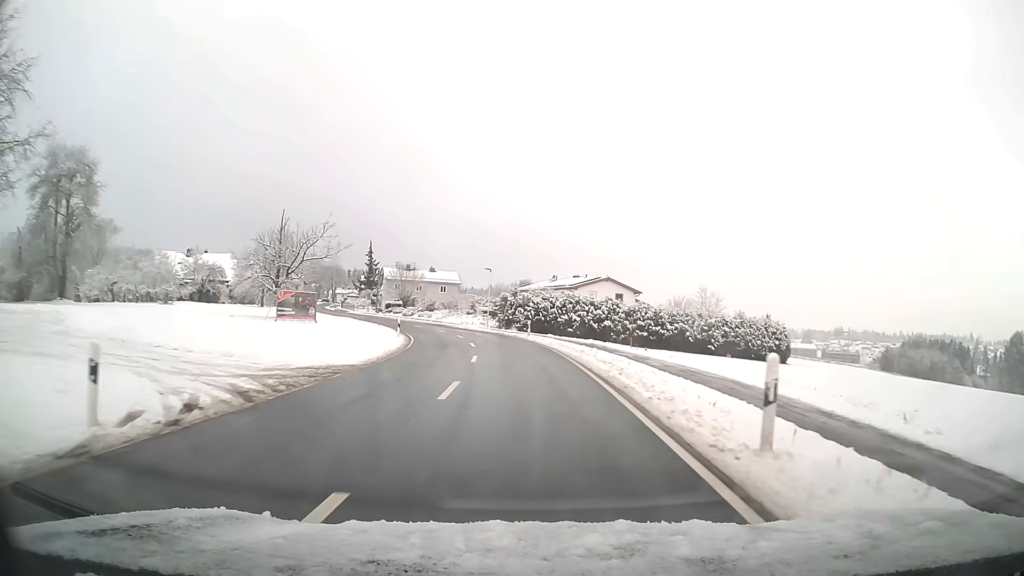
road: tertiary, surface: asphalt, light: Day
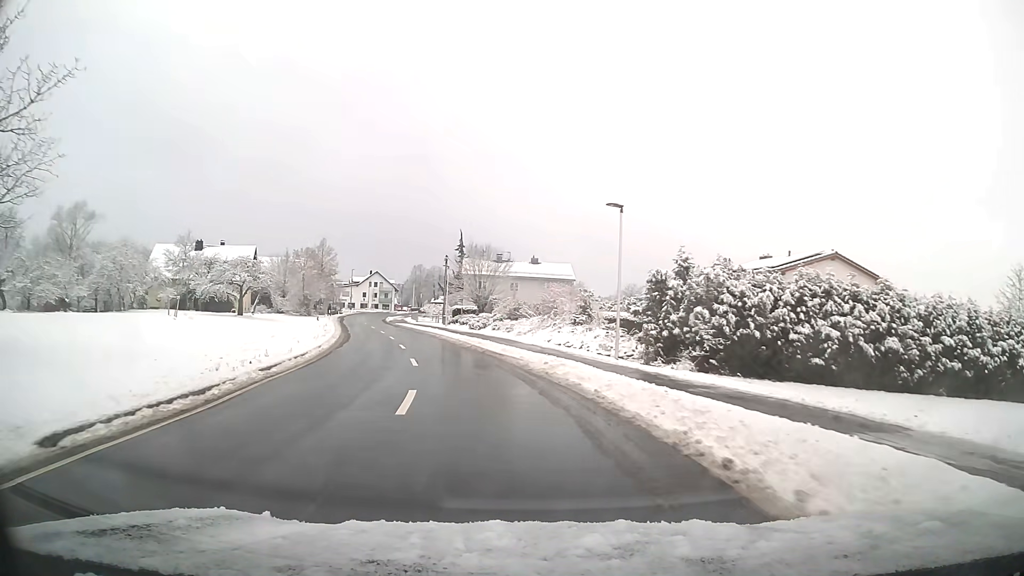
(-2.9, +38.0) m; -12°
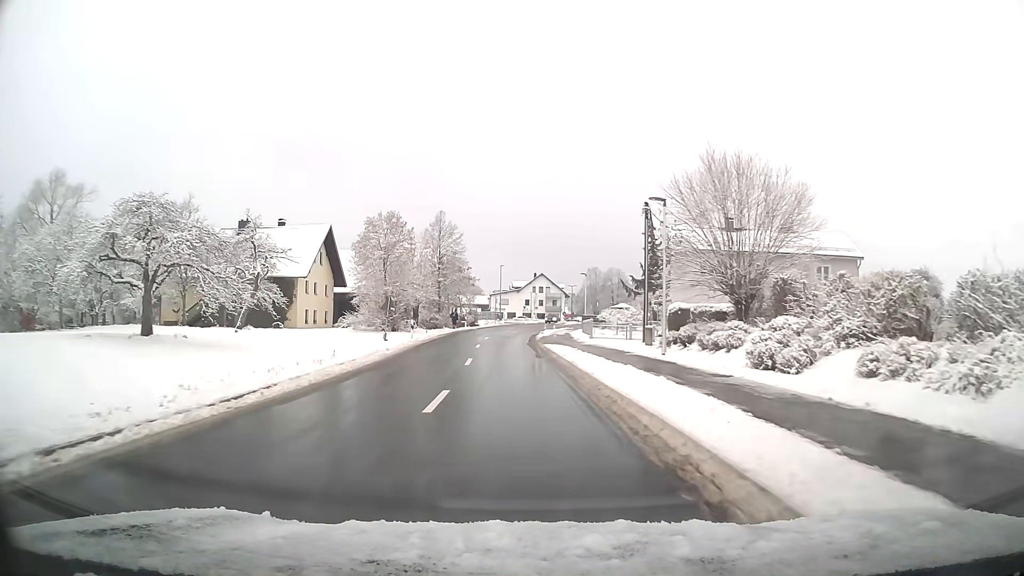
(-5.2, +35.7) m; -14°
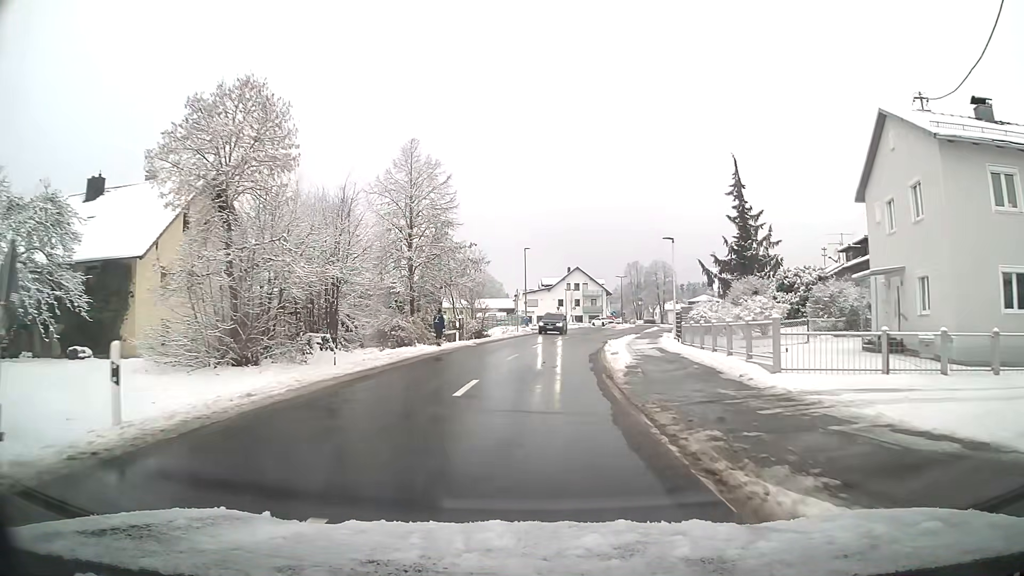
(-0.6, +28.5) m; -1°
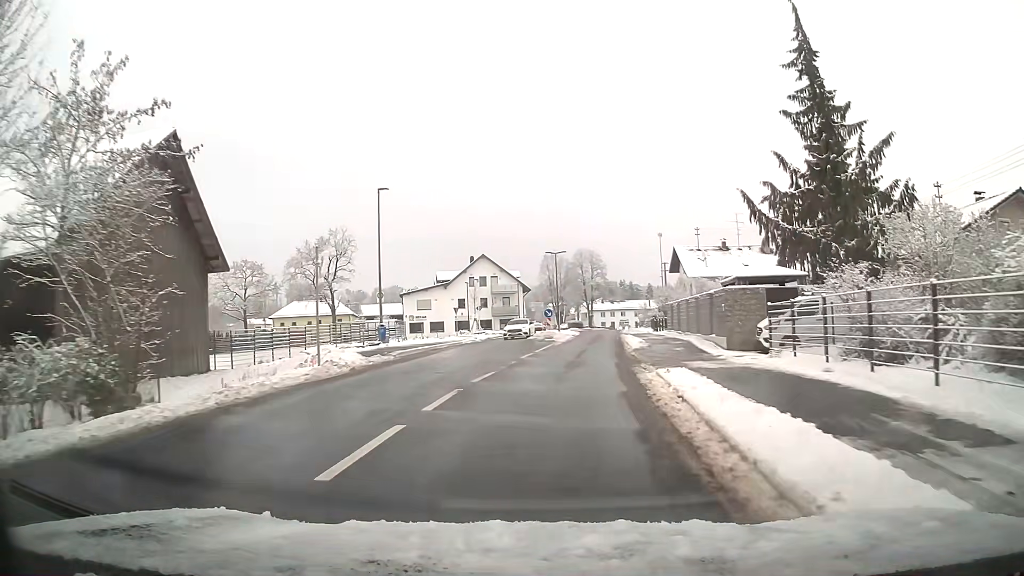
(+1.9, +34.0) m; +8°
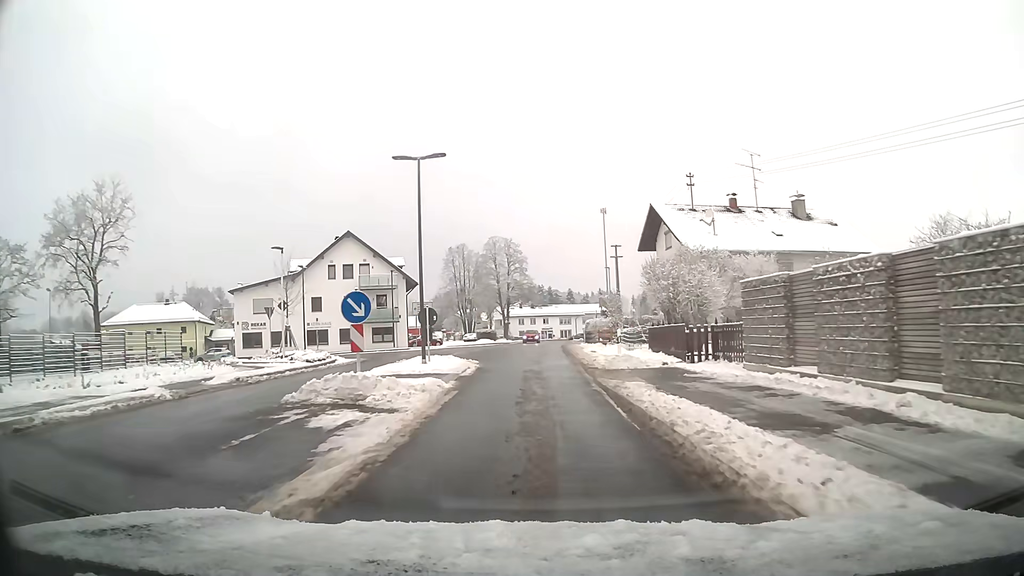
(+2.2, +32.1) m; +6°
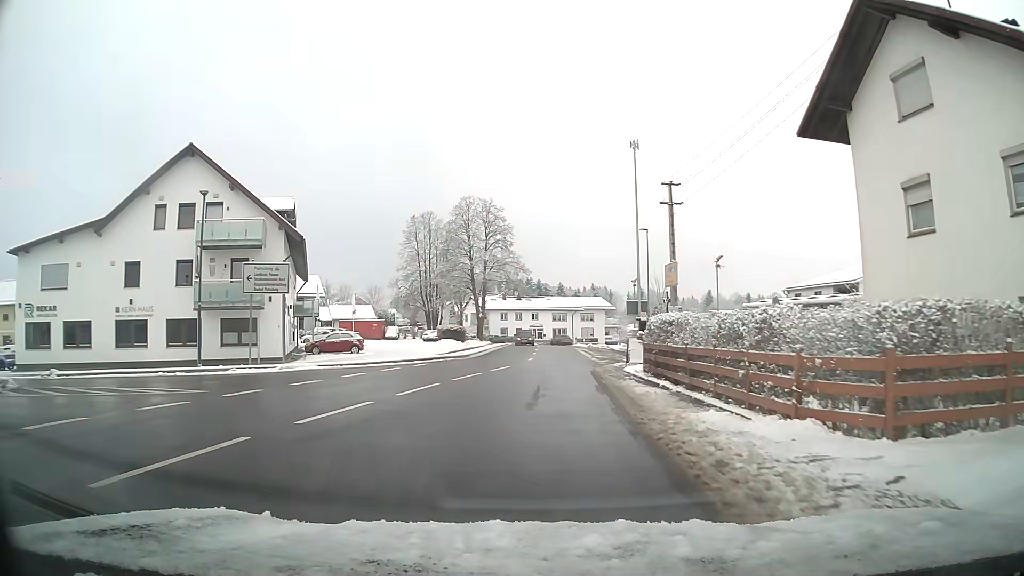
(+0.1, +31.4) m; +1°
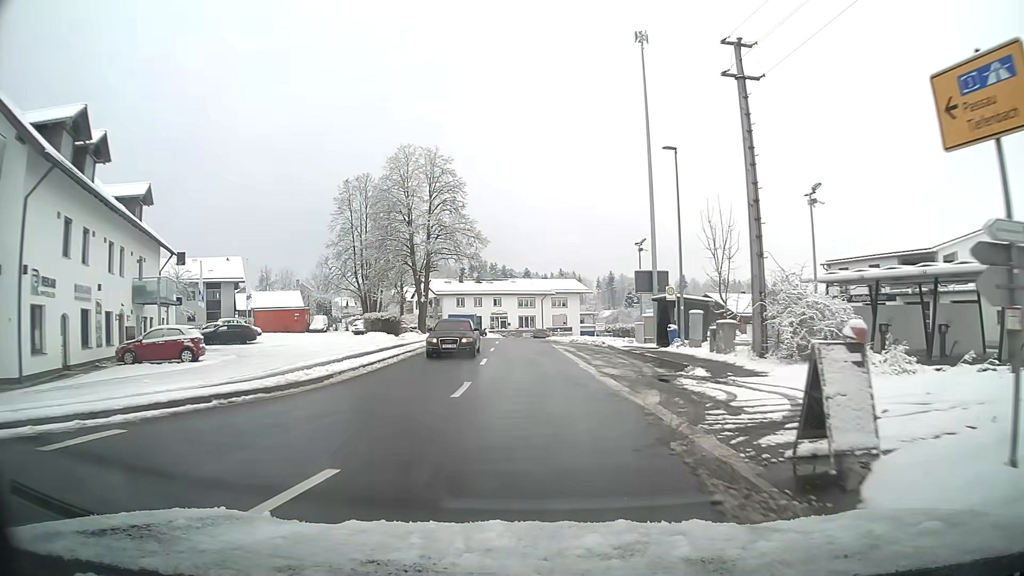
(+0.5, +19.1) m; +3°
(0, +10) (0, +20) (-1, +30) (-1, +40) (-1, +50) (-1, +60) (0, +70) (+3, +80) (+6, +89) (+11, +98) m
